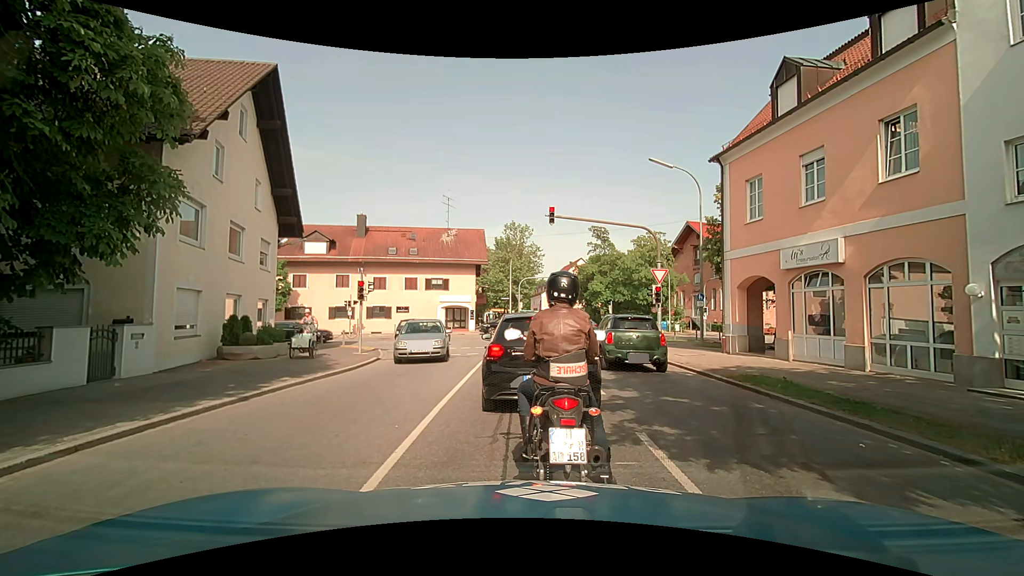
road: tertiary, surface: asphalt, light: Day
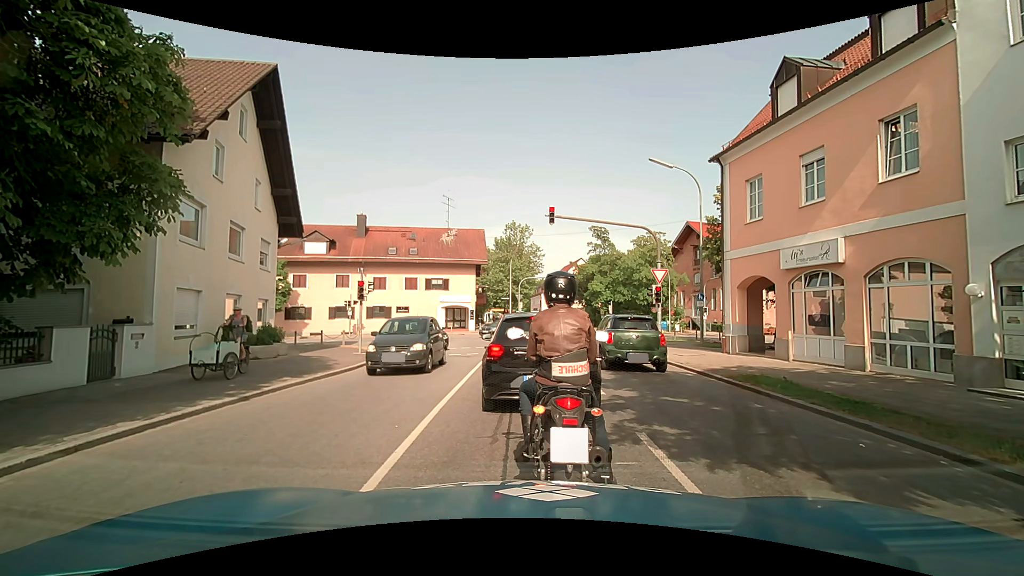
(0.0, 0.0) m; 0°
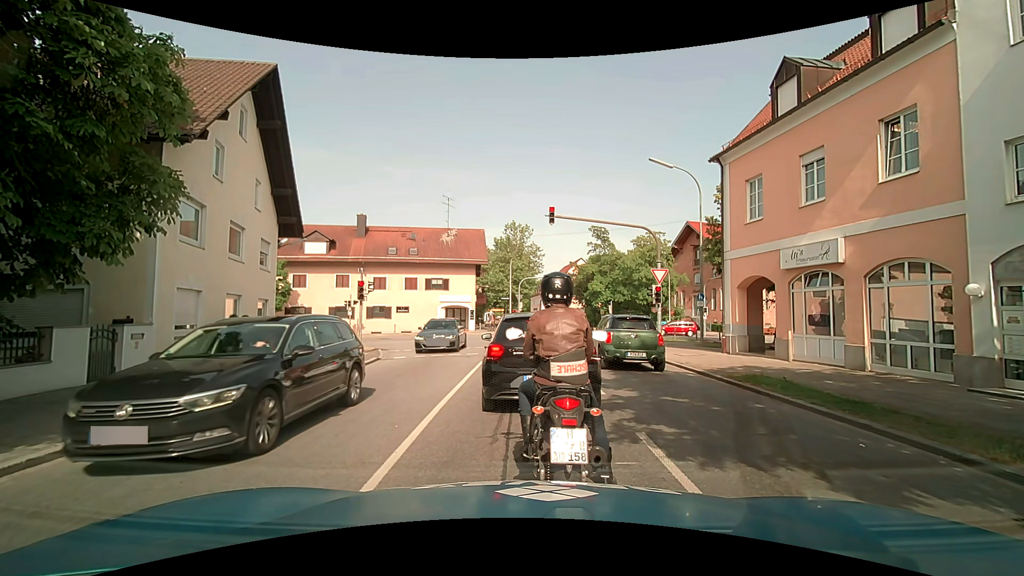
(0.0, 0.0) m; 0°
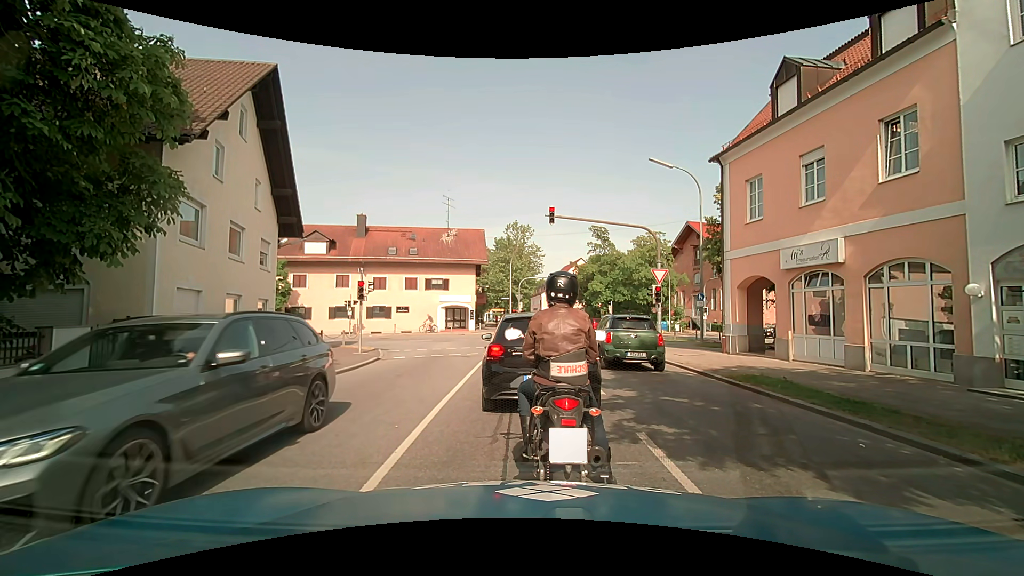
(0.0, 0.0) m; 0°
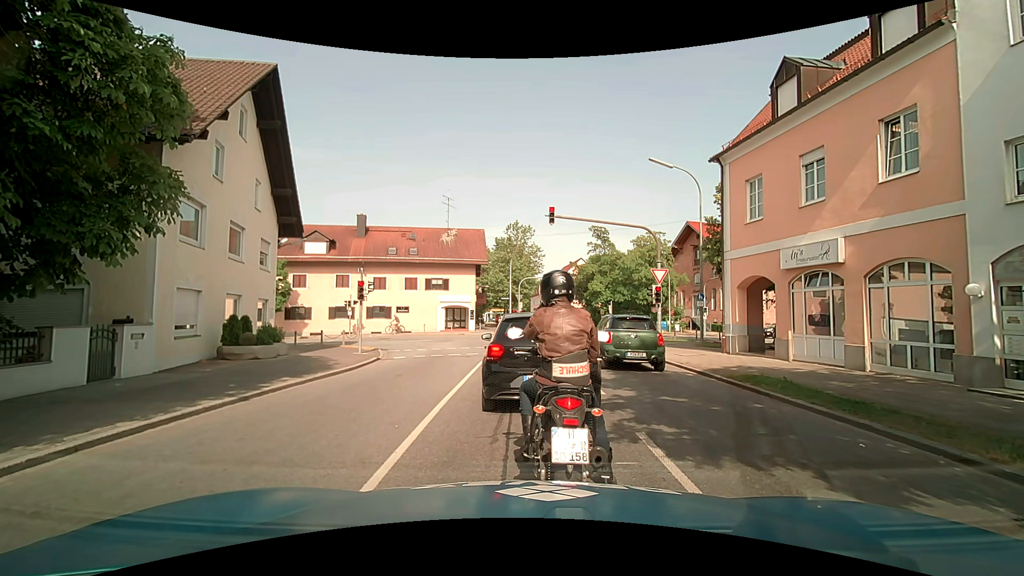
(0.0, 0.0) m; 0°
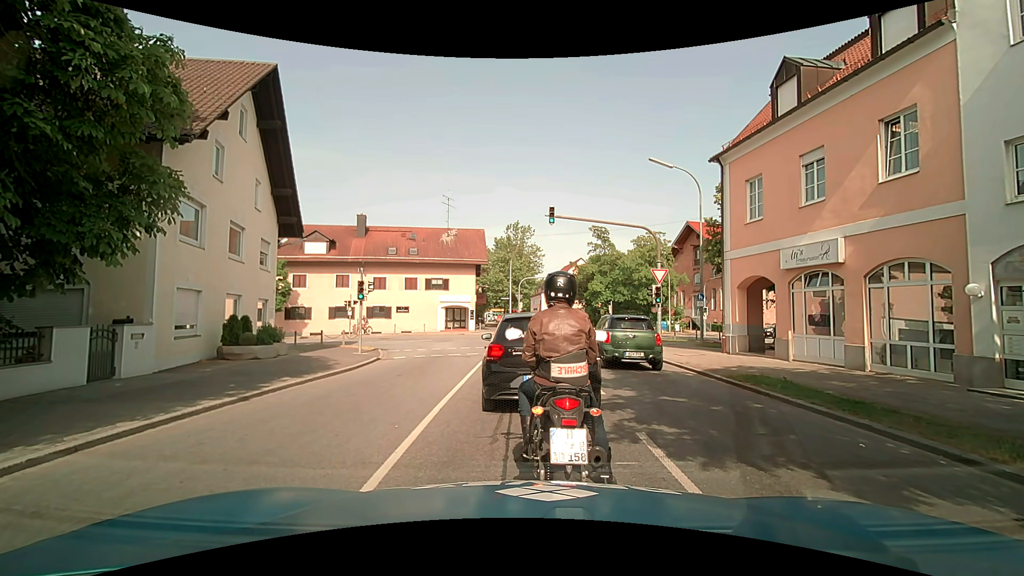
(0.0, 0.0) m; 0°
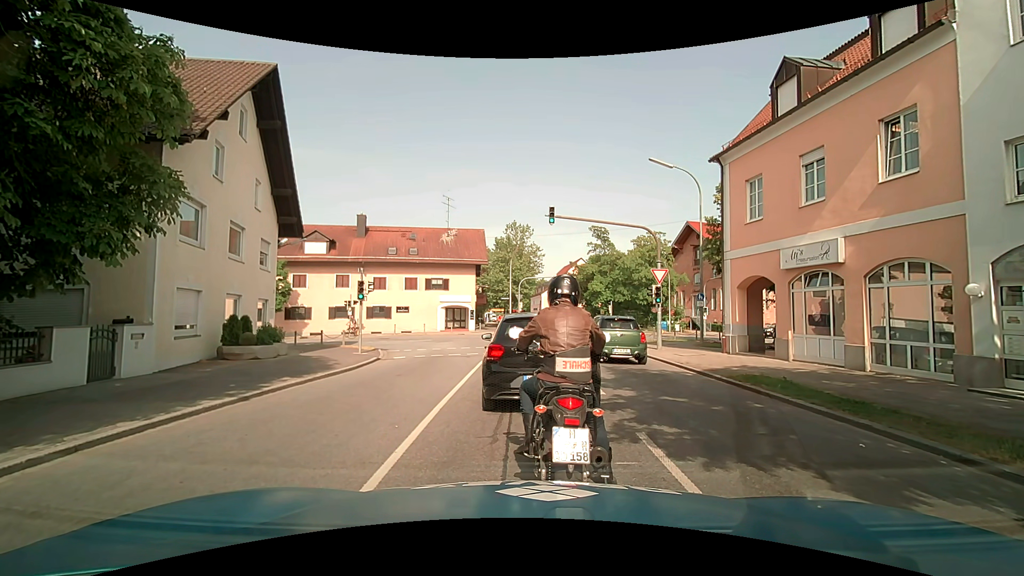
(0.0, 0.0) m; 0°
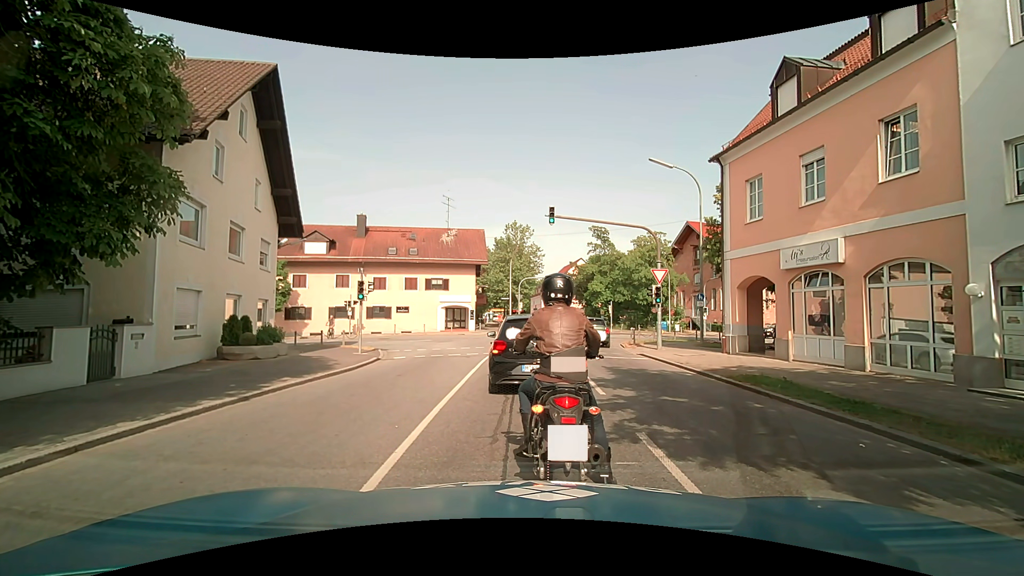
(0.0, 0.0) m; 0°
(0, +10) (0, +20) (+1, +30) (-1, +39) (-10, +42) (-20, +41) (-30, +39) (-40, +37) (-50, +35) (-59, +32) m
